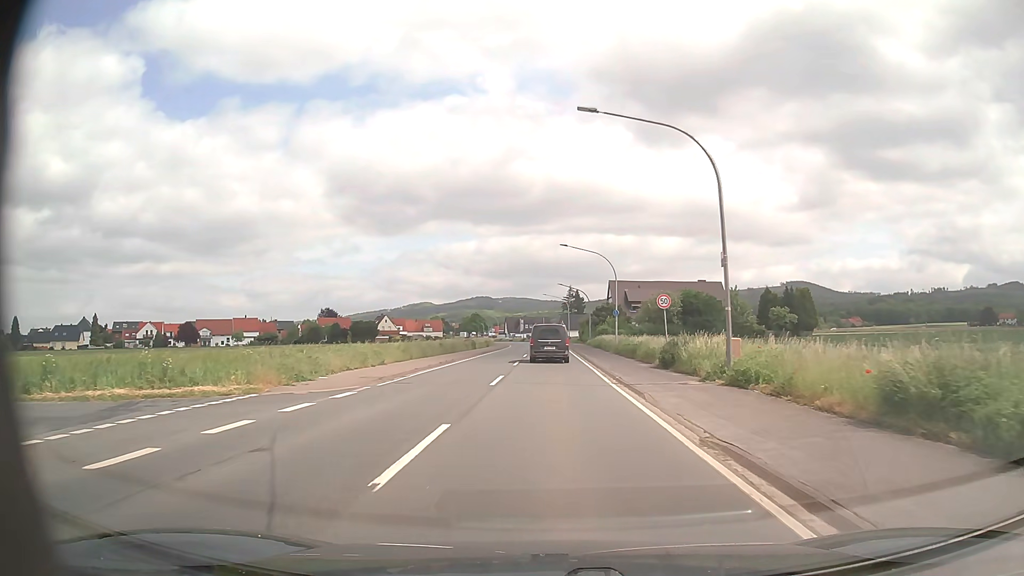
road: primary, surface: asphalt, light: Day
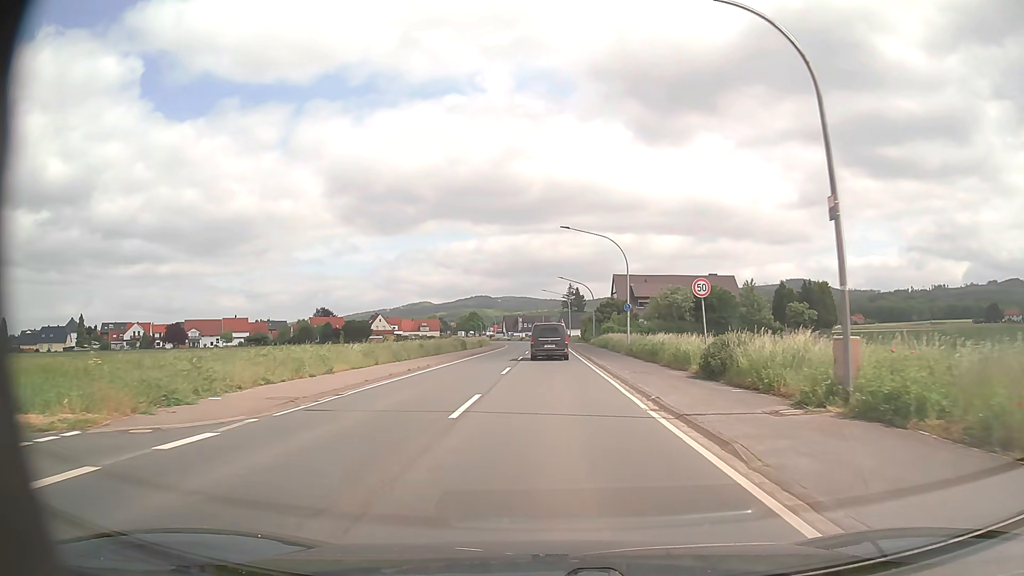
(0.0, +7.5) m; 0°
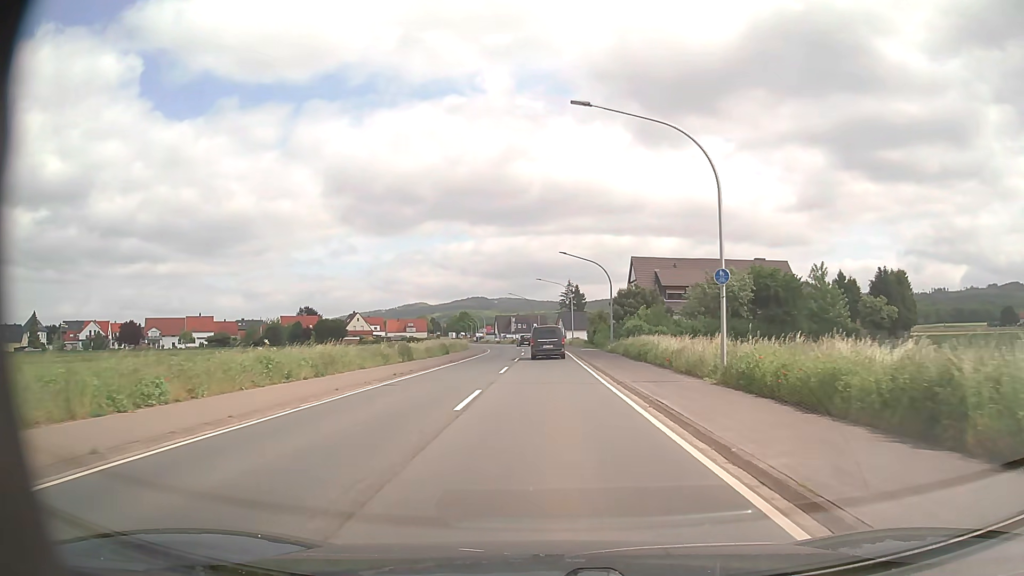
(0.0, +22.8) m; 0°
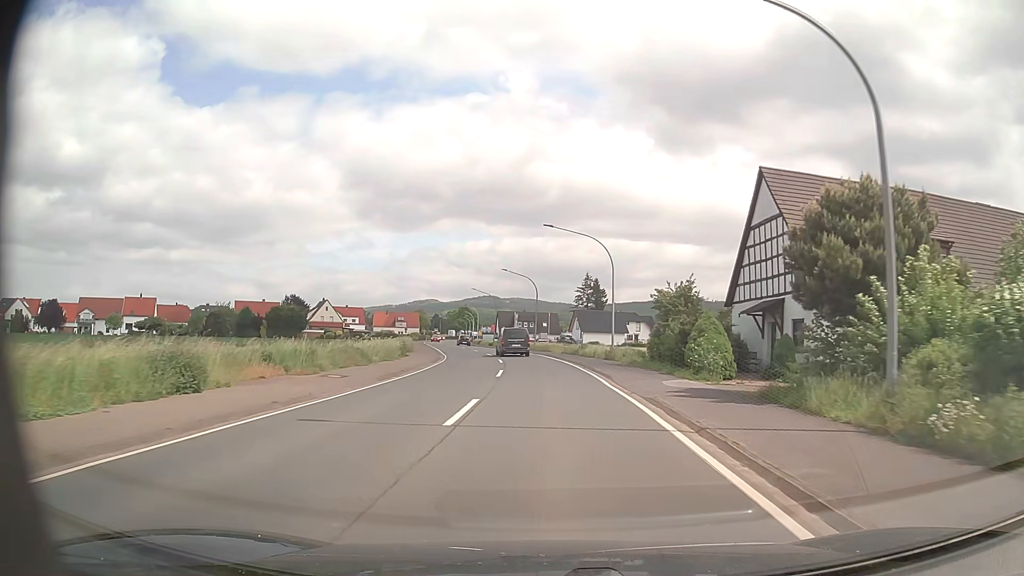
(-0.3, +38.9) m; -1°
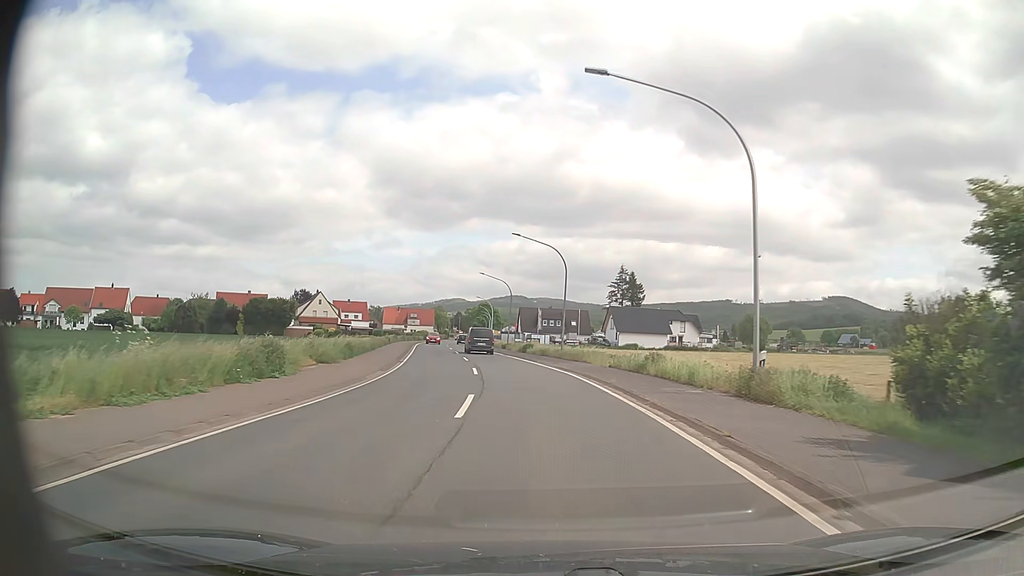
(-0.3, +23.6) m; -2°
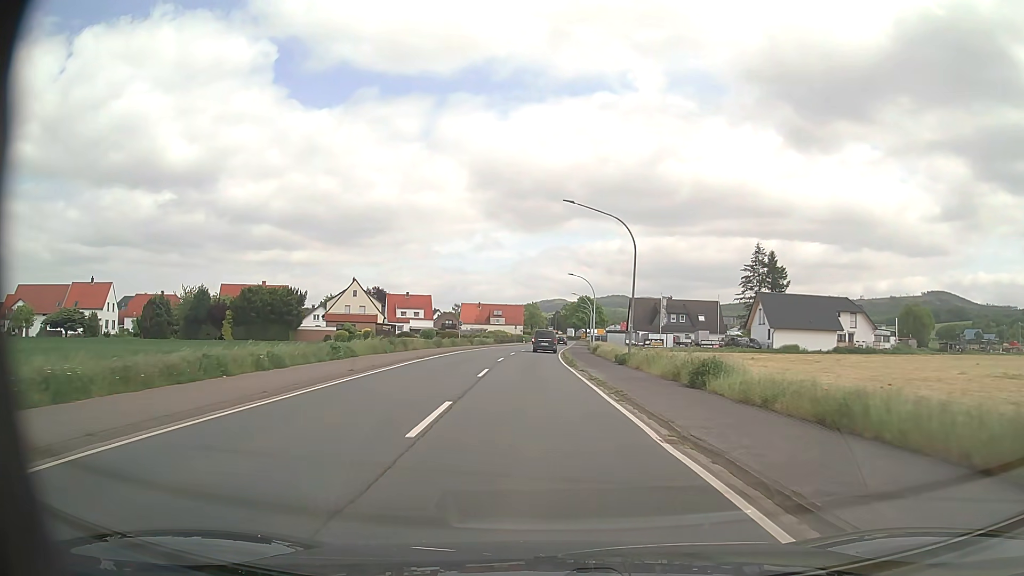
(-2.8, +39.4) m; -8°
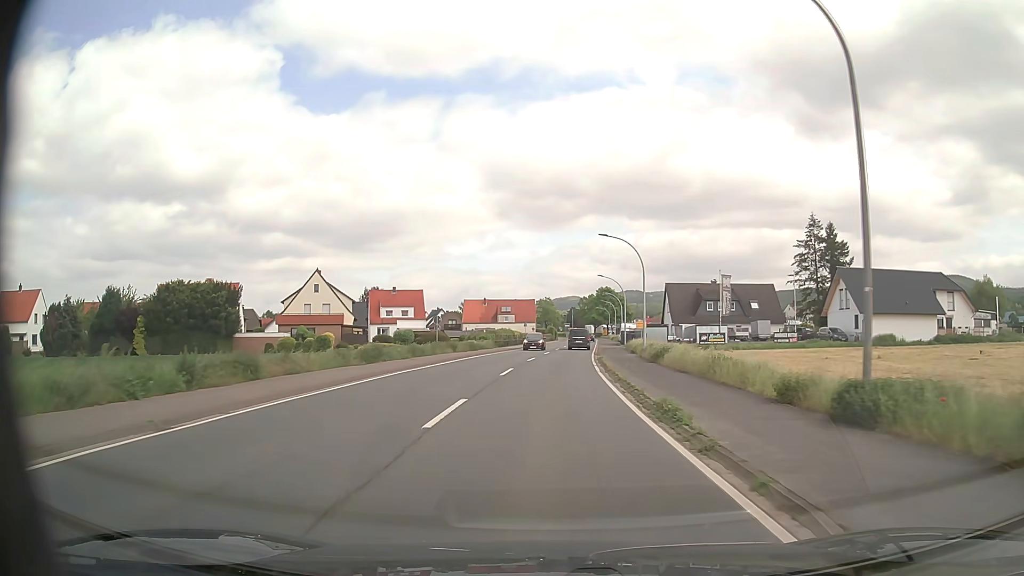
(-0.4, +23.8) m; -1°
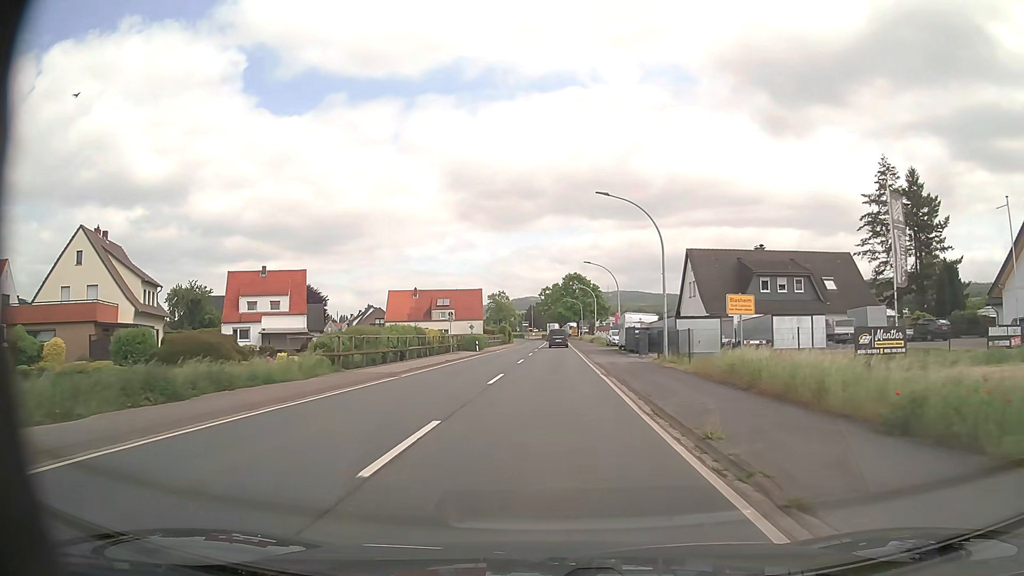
(+1.0, +39.8) m; +3°
(0, +10) (0, +20) (0, +30) (0, +40) (0, +50) (+1, +60) (+1, +70) (+1, +80) (+1, +90) (+1, +100) m
